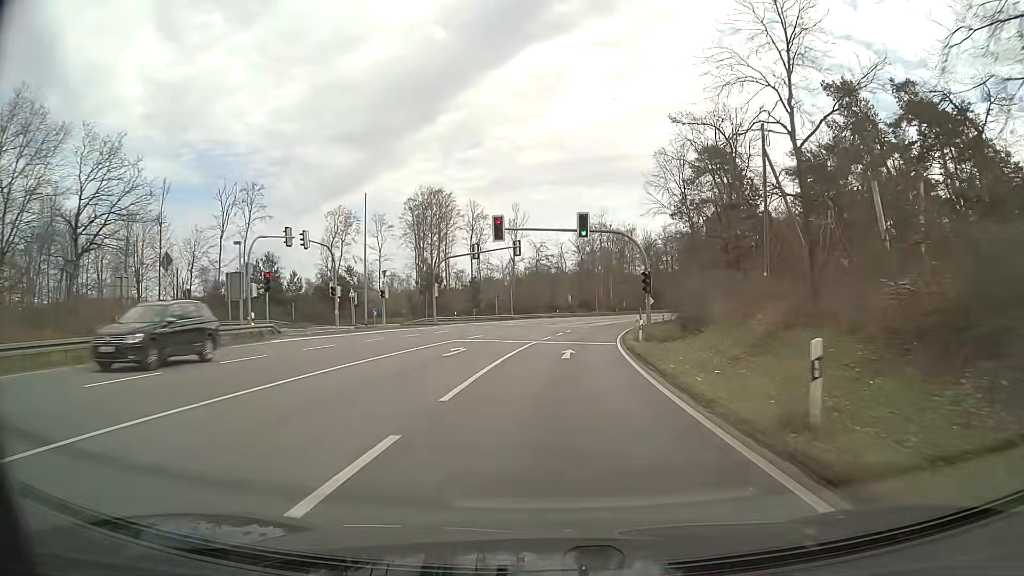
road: primary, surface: asphalt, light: Day
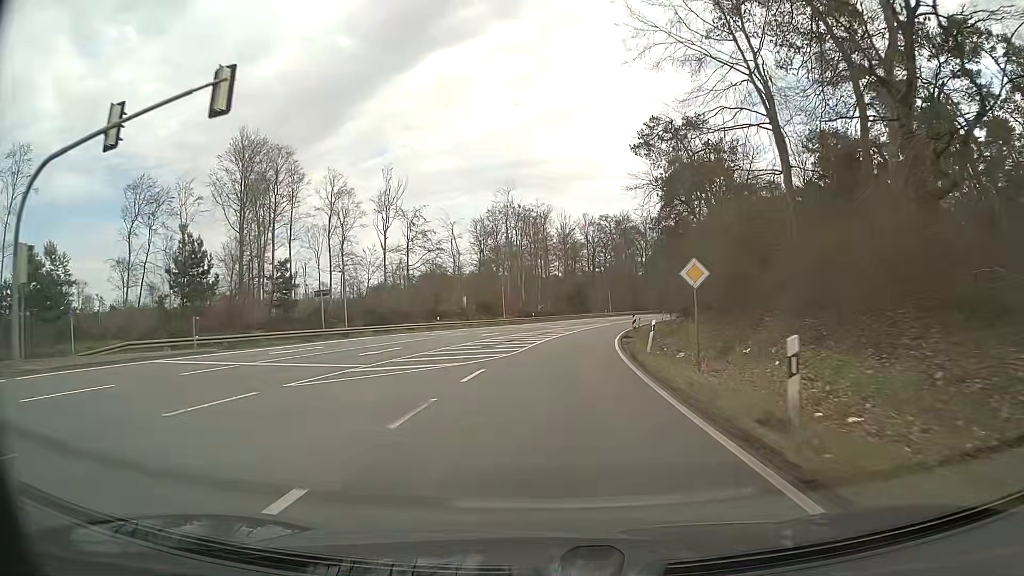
(+3.1, +43.0) m; +8°
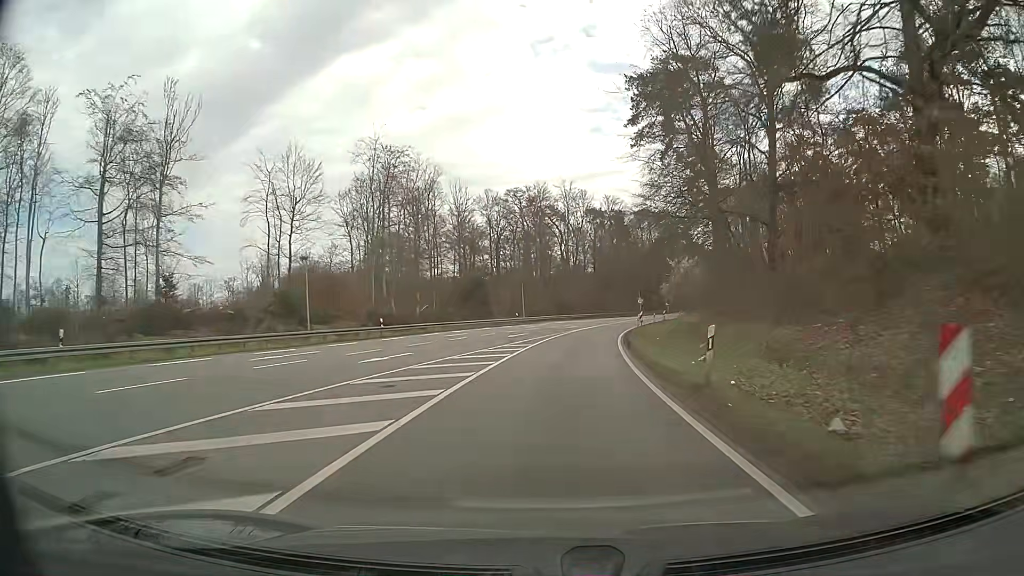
(+2.9, +42.9) m; +8°
(0, +10) (+1, +20) (+1, +30) (+3, +40) (+4, +50) (+6, +60) (+8, +69) (+10, +79) (+13, +89) (+16, +98) m
